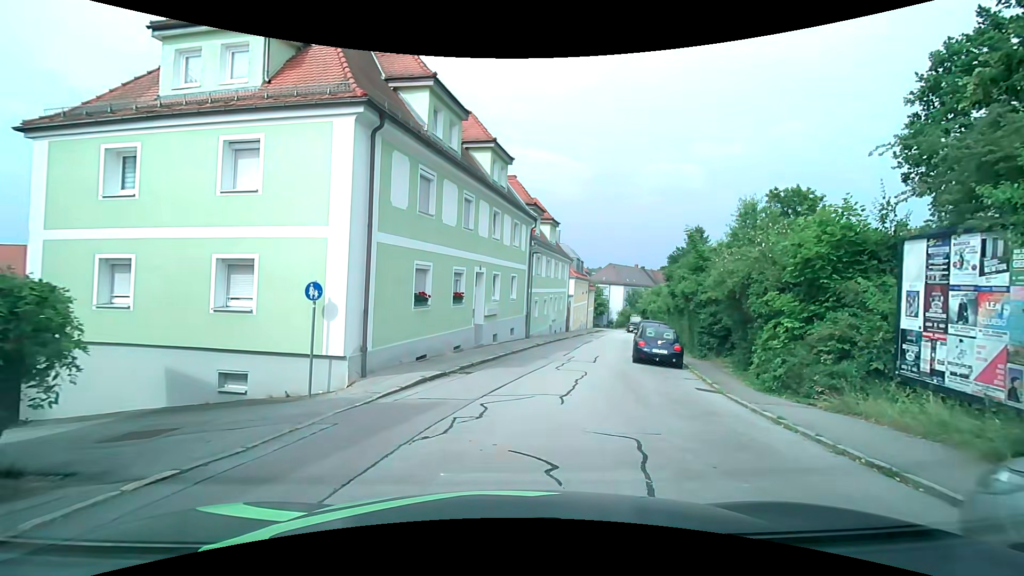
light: Day
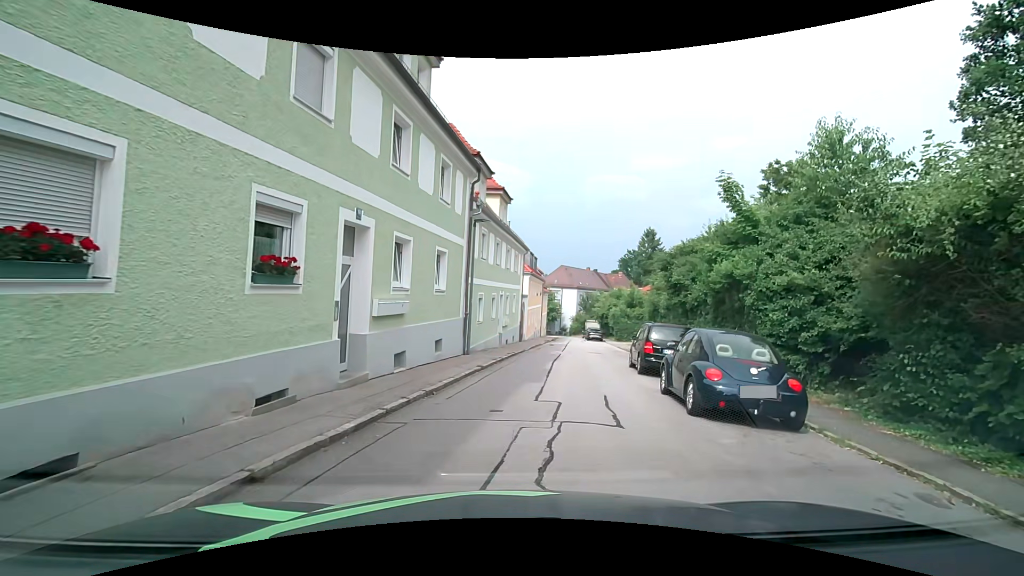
(+0.4, +10.2) m; +5°
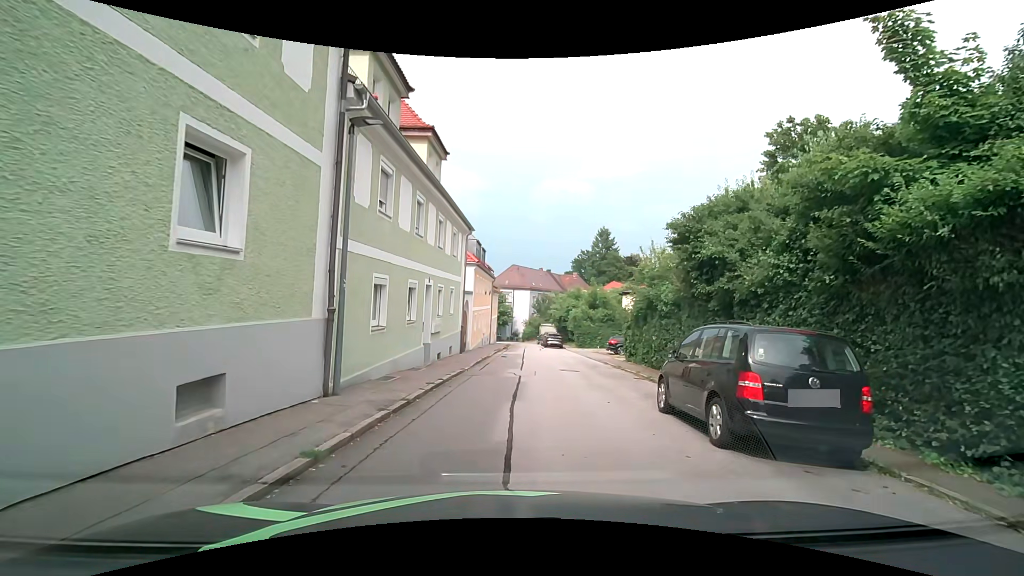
(+0.6, +9.2) m; +5°
